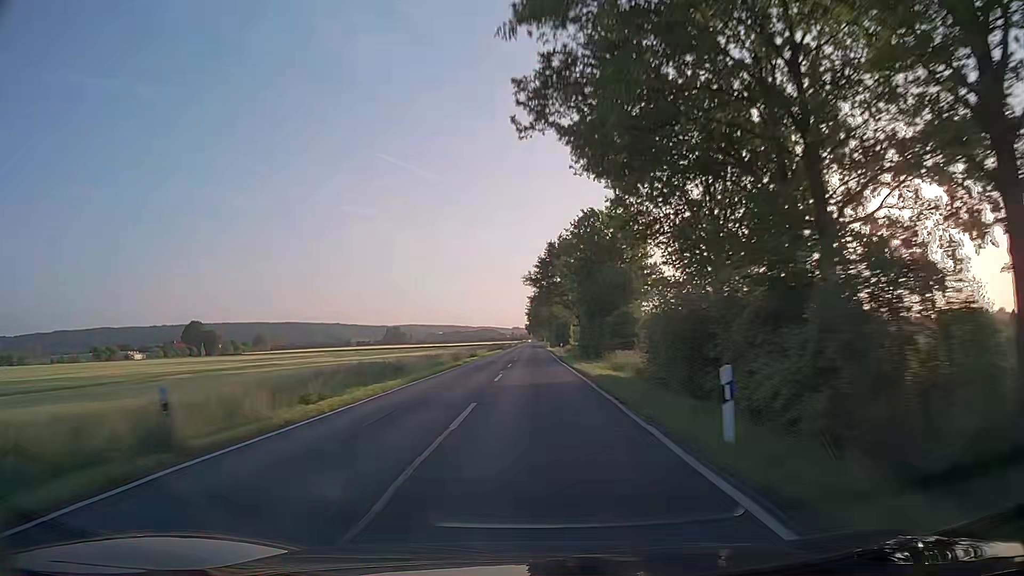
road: secondary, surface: asphalt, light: Day
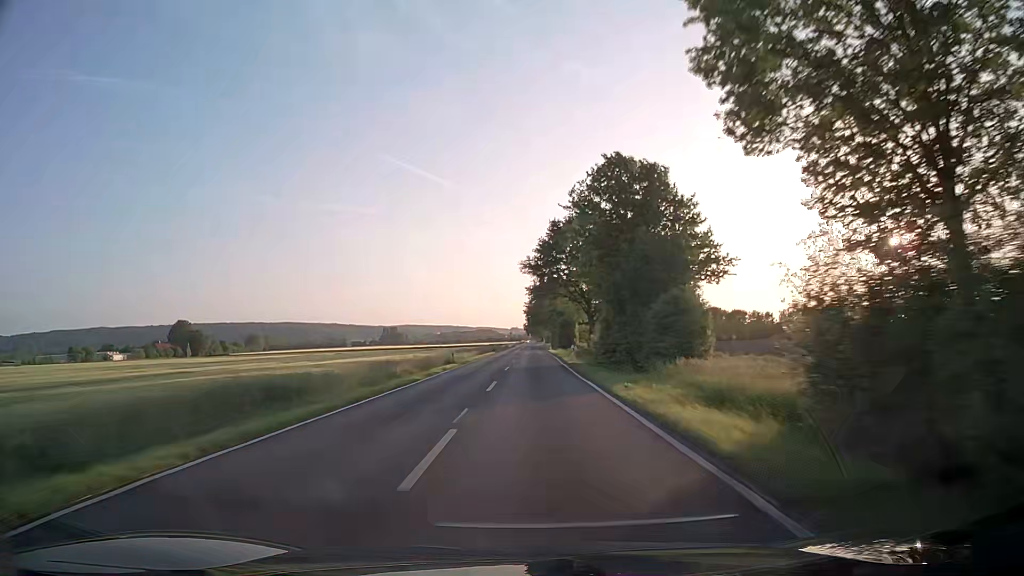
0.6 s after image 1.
(0.0, +16.3) m; 0°
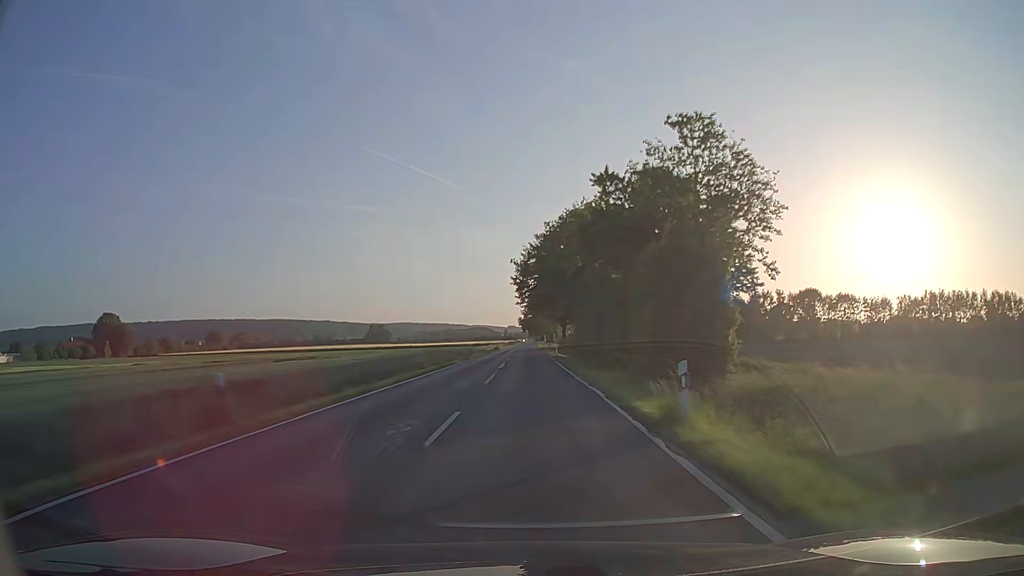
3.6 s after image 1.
(0.0, +81.4) m; 0°
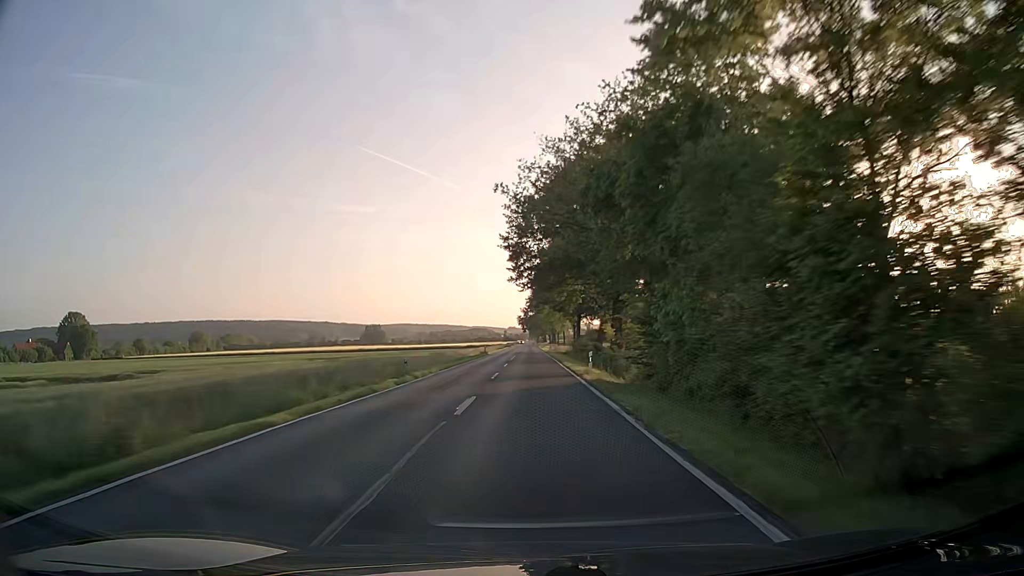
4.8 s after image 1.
(-0.1, +32.5) m; 0°
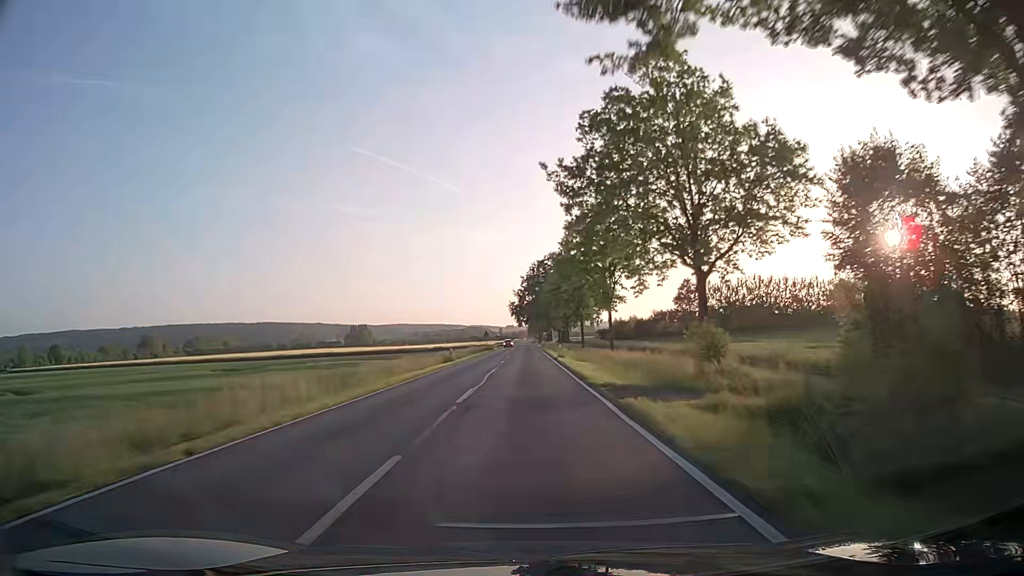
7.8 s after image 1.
(+0.2, +80.9) m; 0°
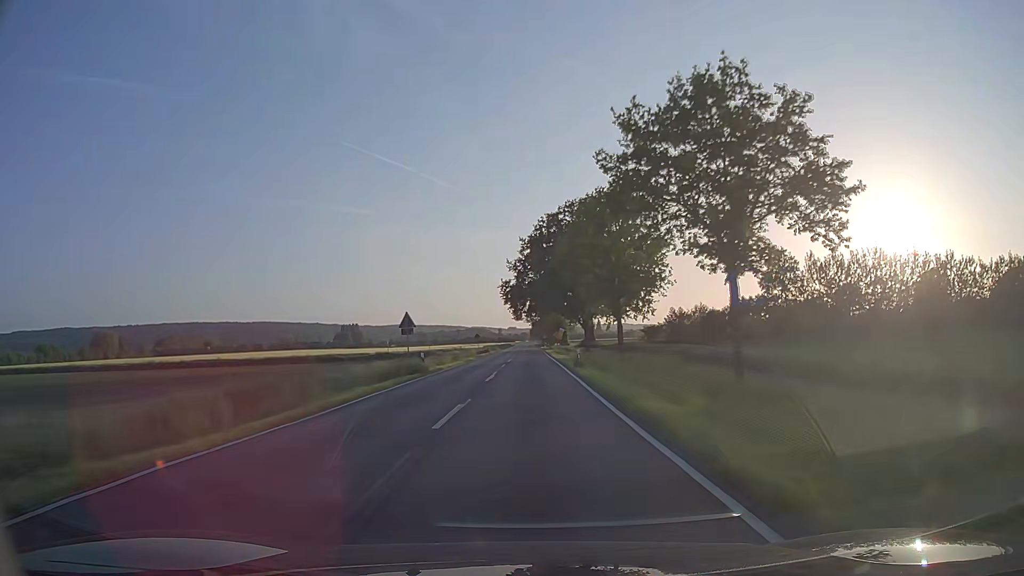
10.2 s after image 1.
(-0.3, +64.1) m; 0°
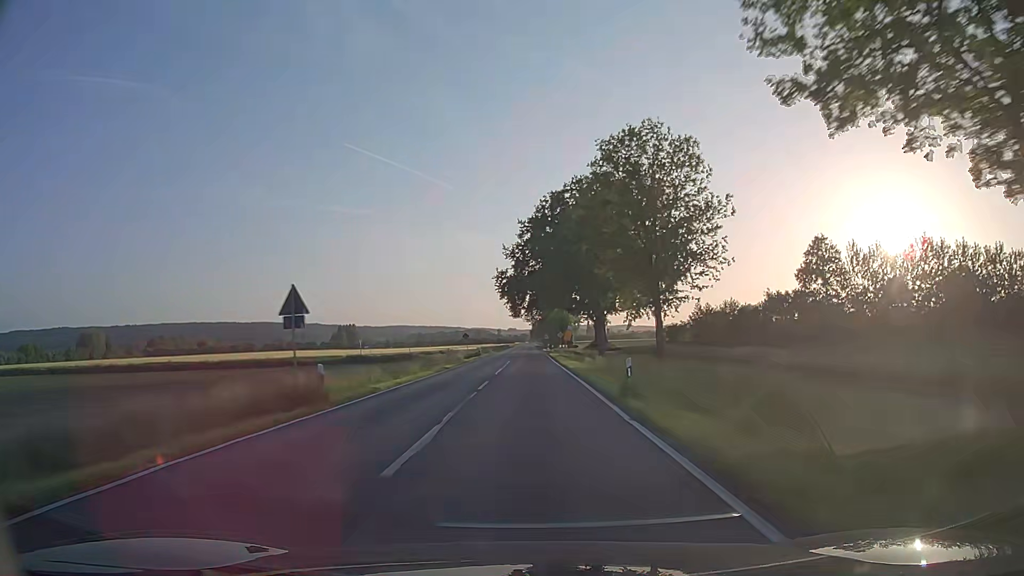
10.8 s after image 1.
(0.0, +16.0) m; 0°
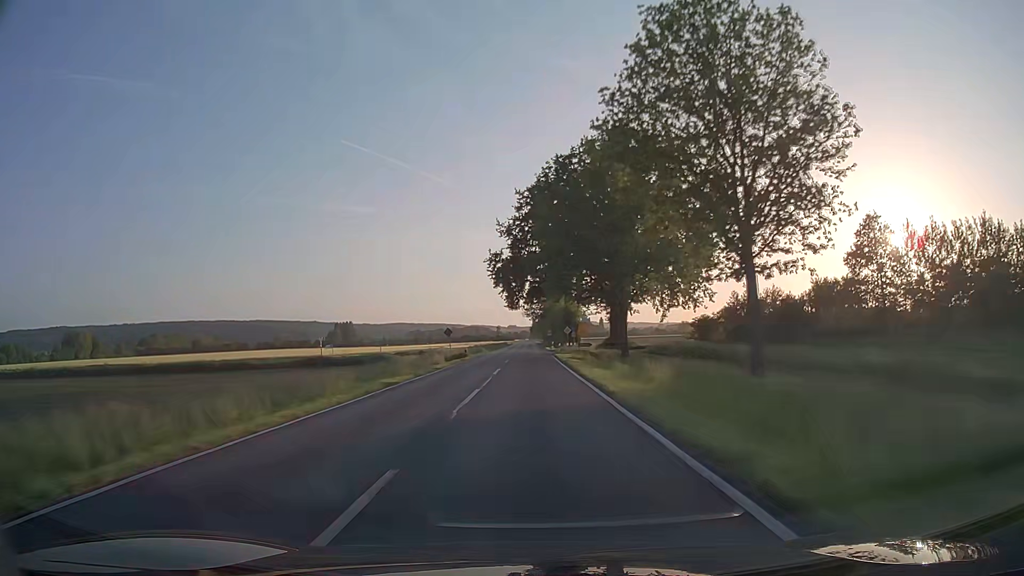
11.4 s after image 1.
(+0.1, +16.0) m; 0°
(0, +10) (0, +20) (0, +30) (0, +40) (0, +50) (0, +60) (0, +70) (0, +80) (0, +90) (0, +100) m
